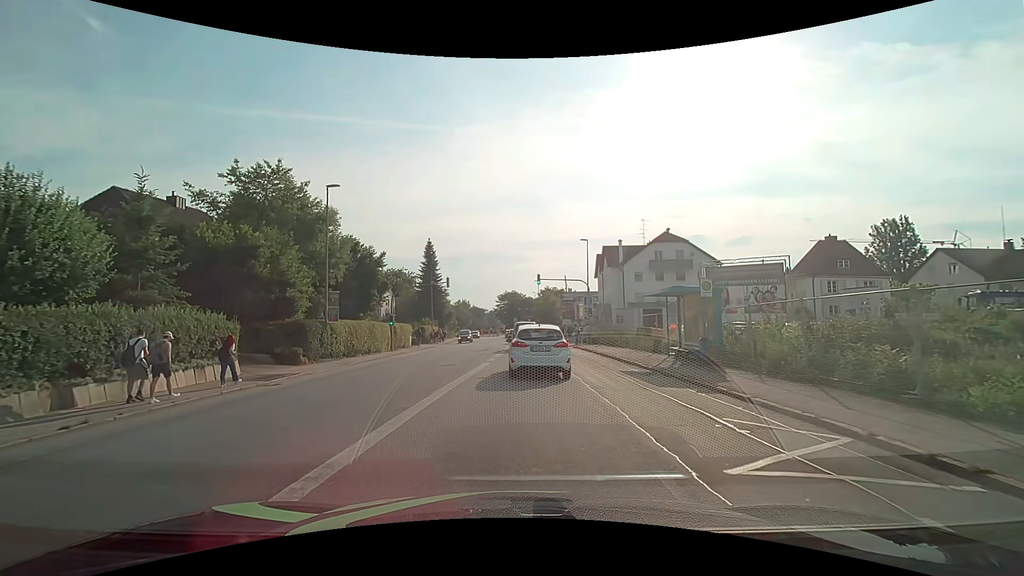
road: tertiary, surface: asphalt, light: Day
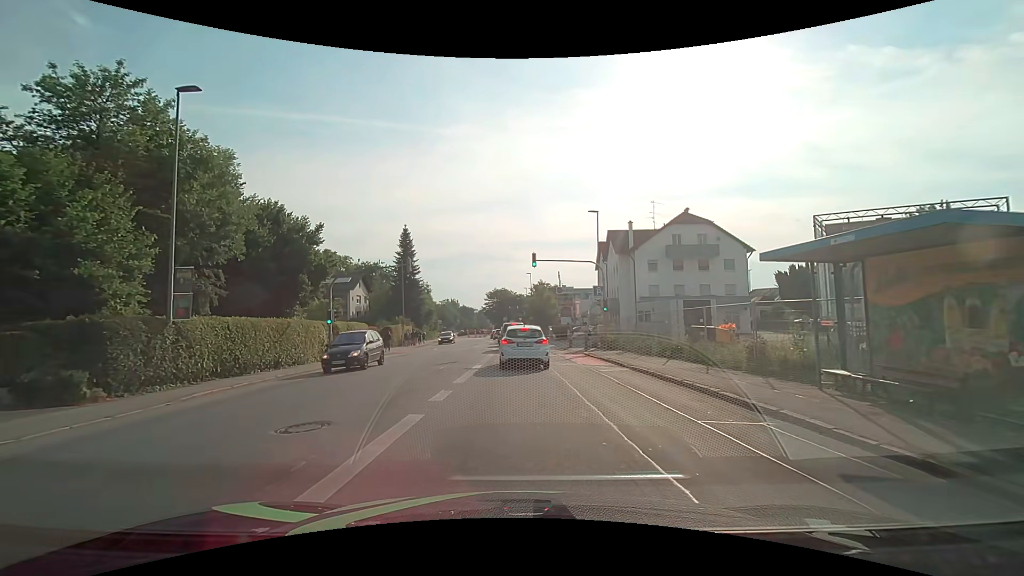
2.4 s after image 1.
(+0.2, +12.1) m; +1°
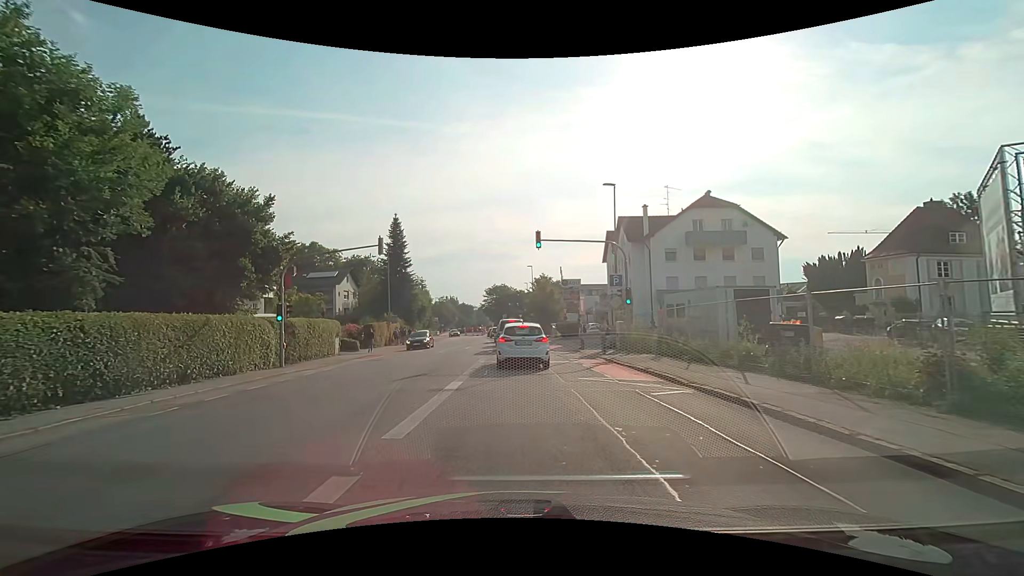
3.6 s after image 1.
(0.0, +6.4) m; 0°
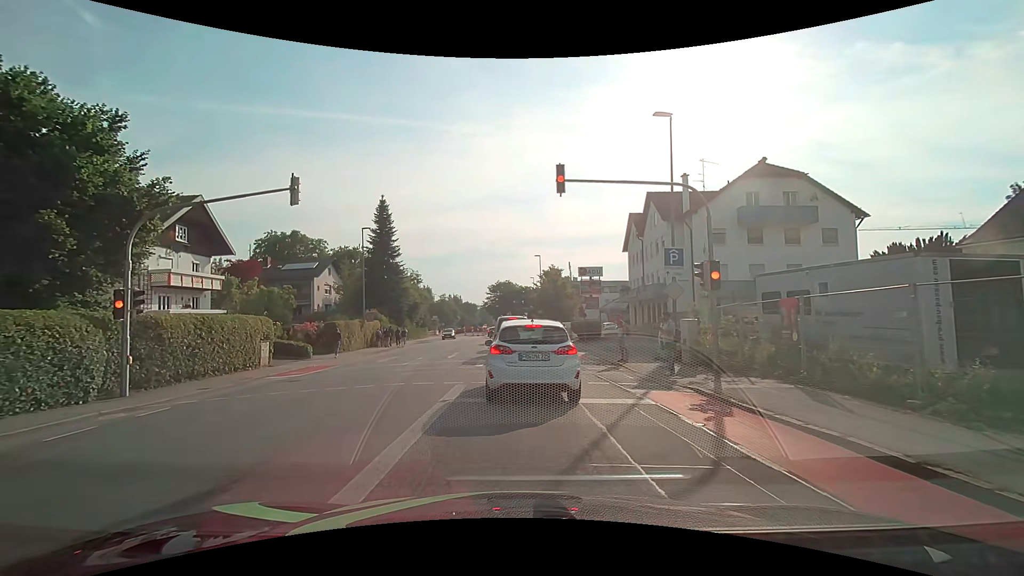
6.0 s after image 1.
(-0.1, +10.0) m; -1°
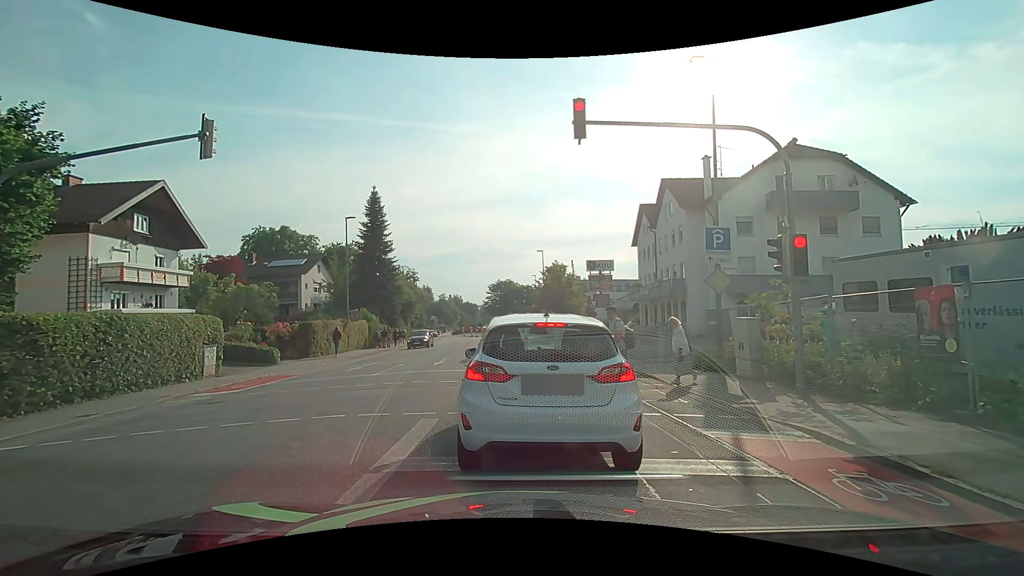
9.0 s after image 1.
(0.0, +4.0) m; 0°
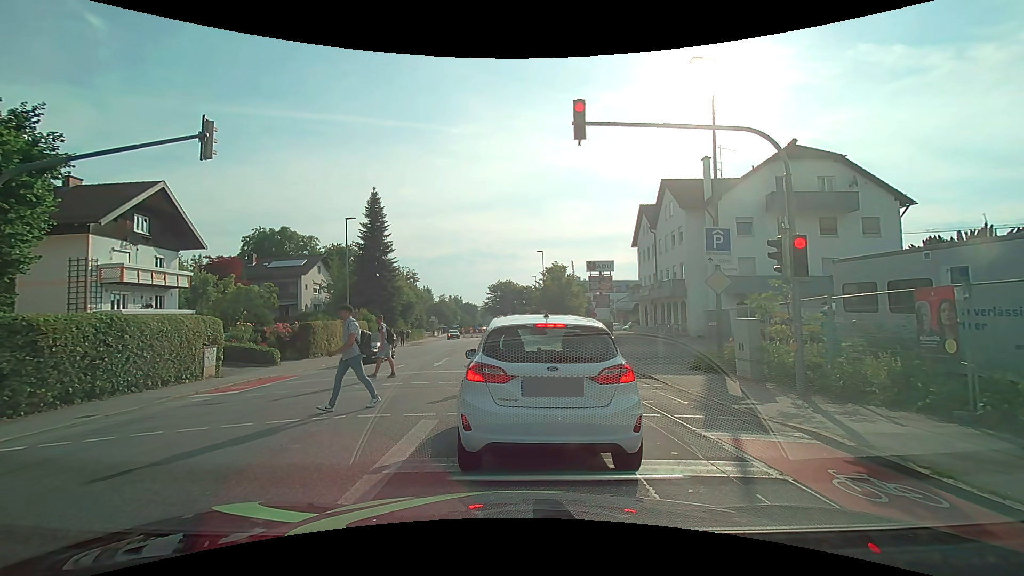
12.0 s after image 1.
(0.0, +0.1) m; 0°
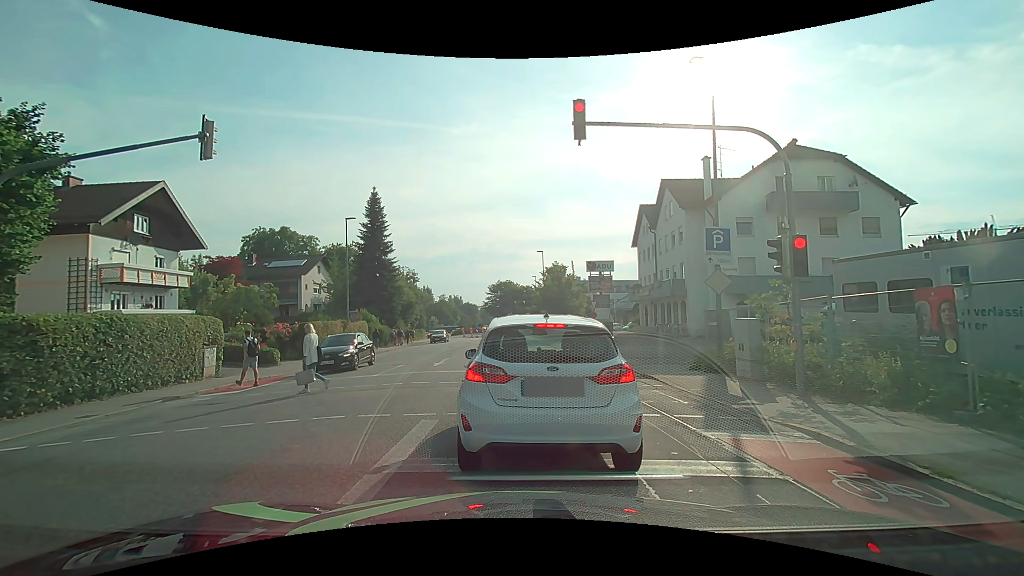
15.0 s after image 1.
(0.0, 0.0) m; 0°
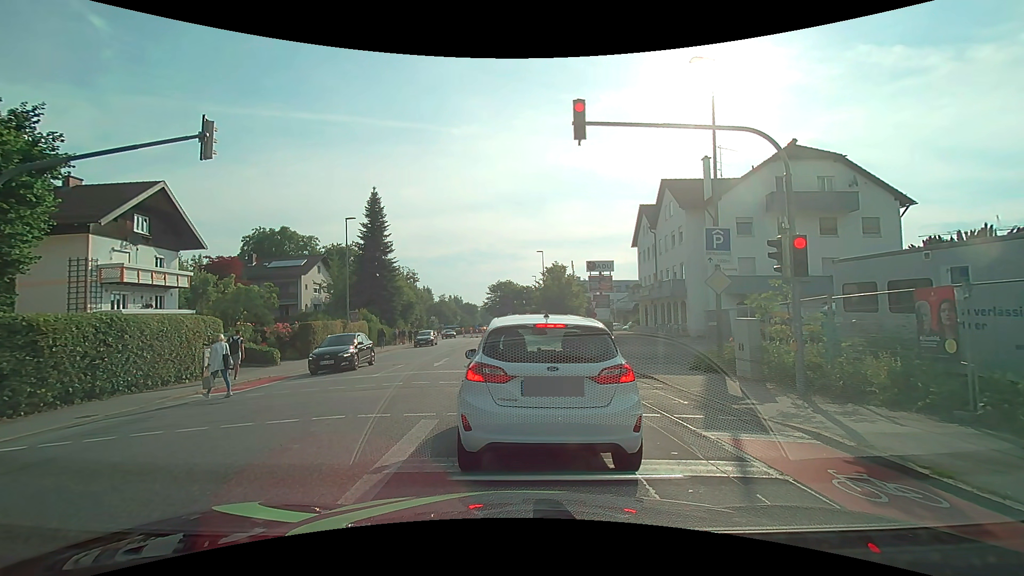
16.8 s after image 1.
(0.0, 0.0) m; 0°
(0, +10) (0, +20) (0, +30) (-1, +40) (-2, +50) (-2, +60) (-3, +70) (-4, +80) (-3, +90) (-2, +100) m
